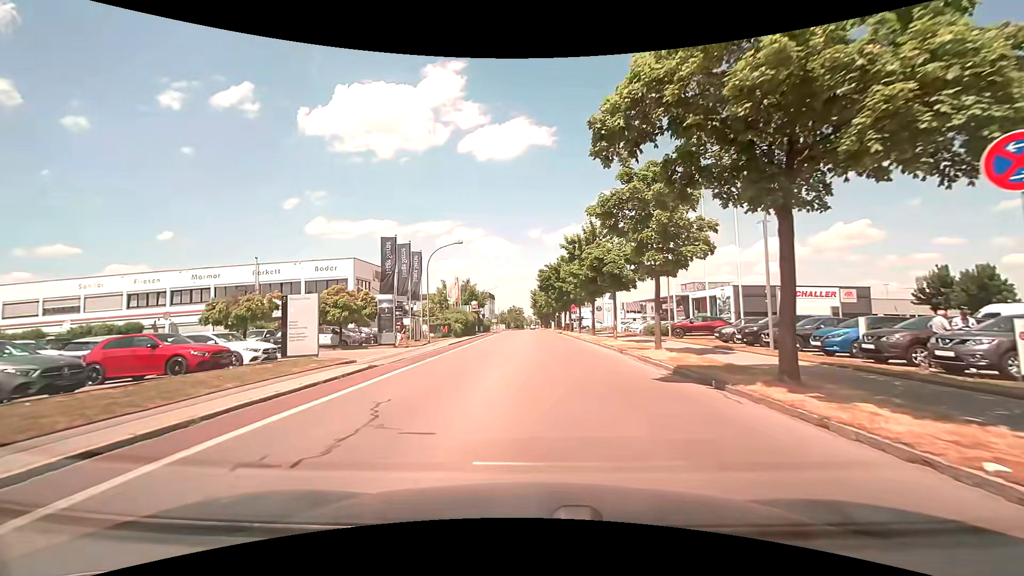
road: tertiary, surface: asphalt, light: Day
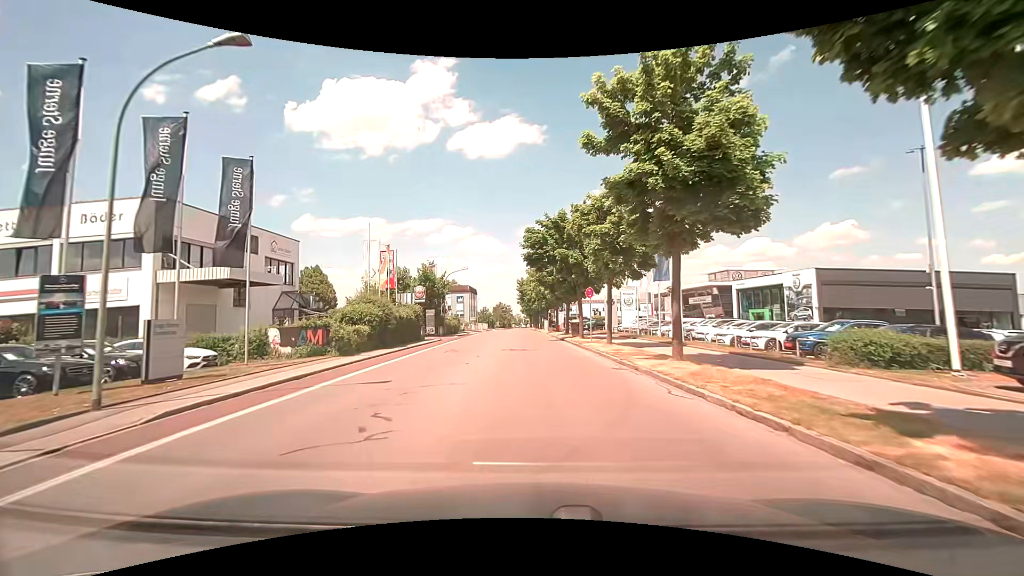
(+0.5, +26.0) m; +2°
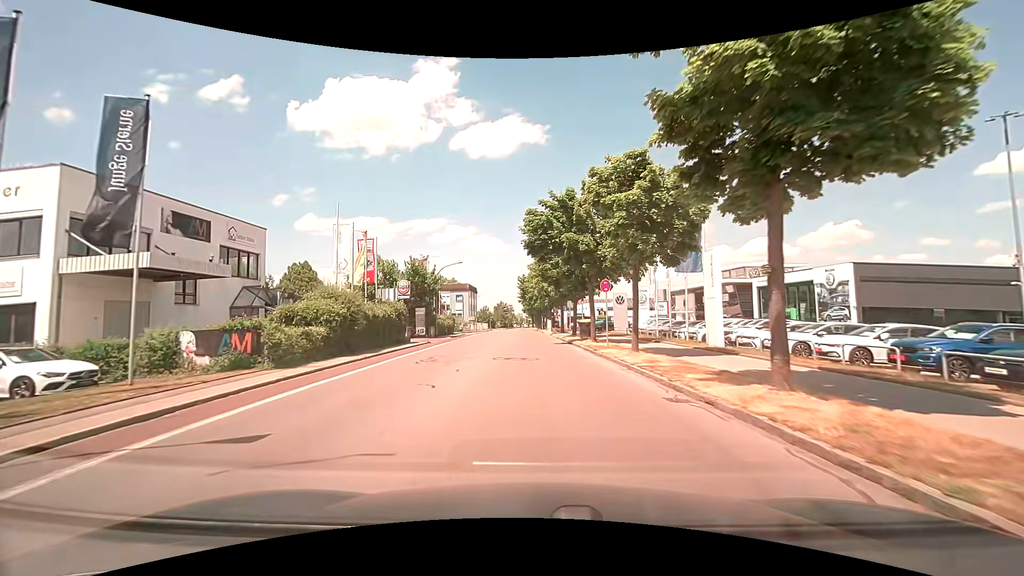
(-0.1, +5.6) m; -1°
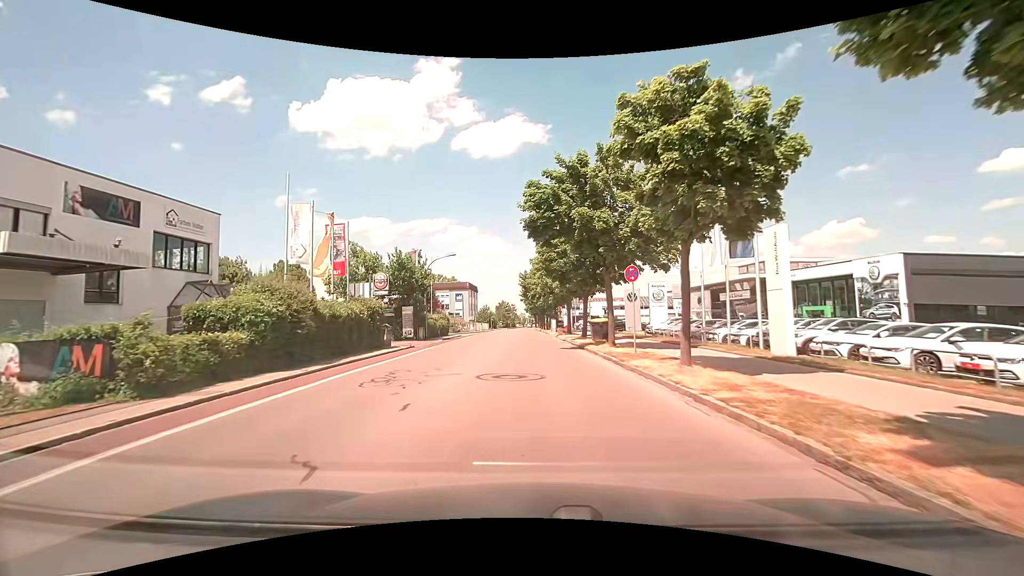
(0.0, +5.7) m; 0°
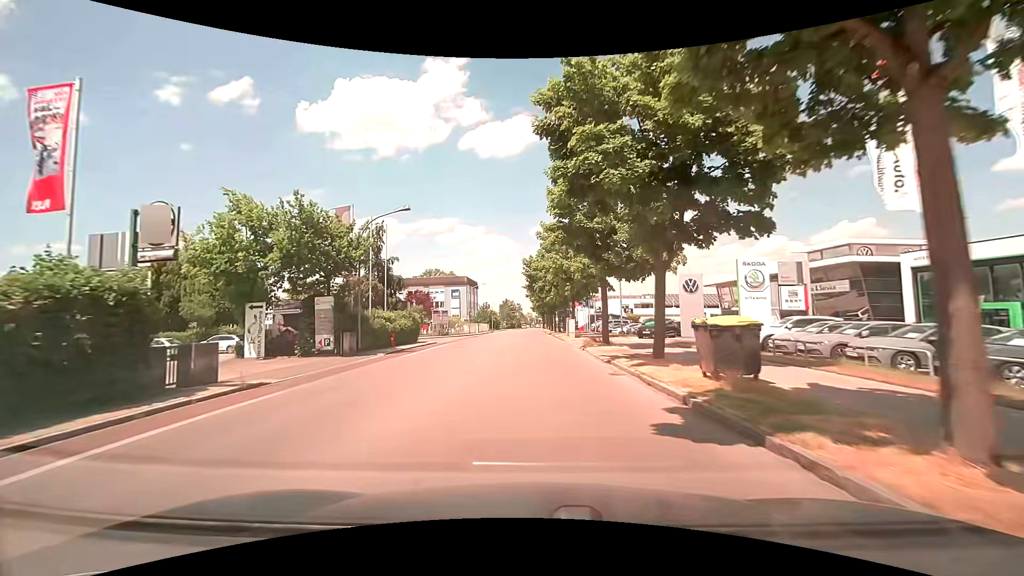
(-0.2, +17.8) m; 0°
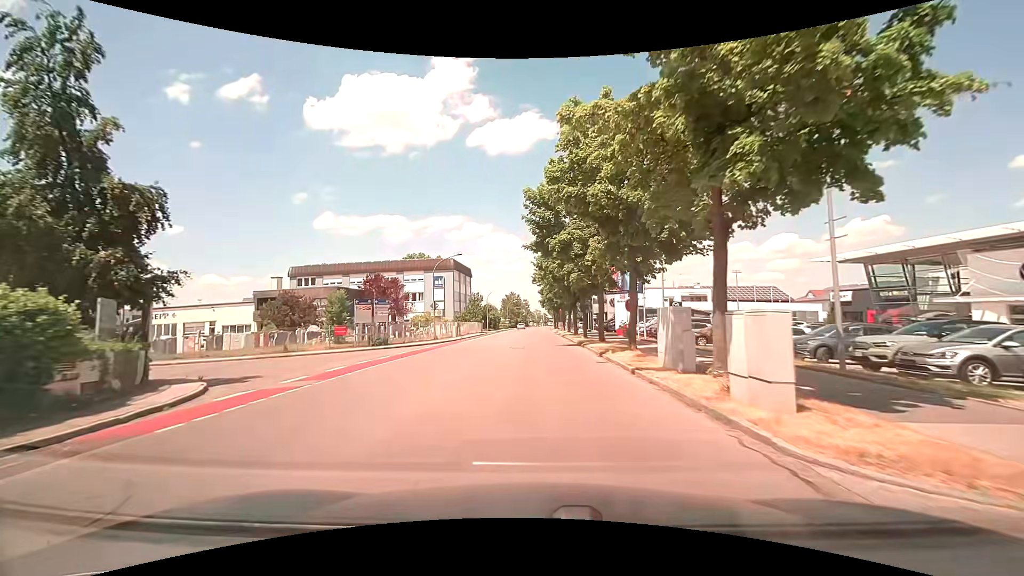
(-0.7, +30.3) m; -1°
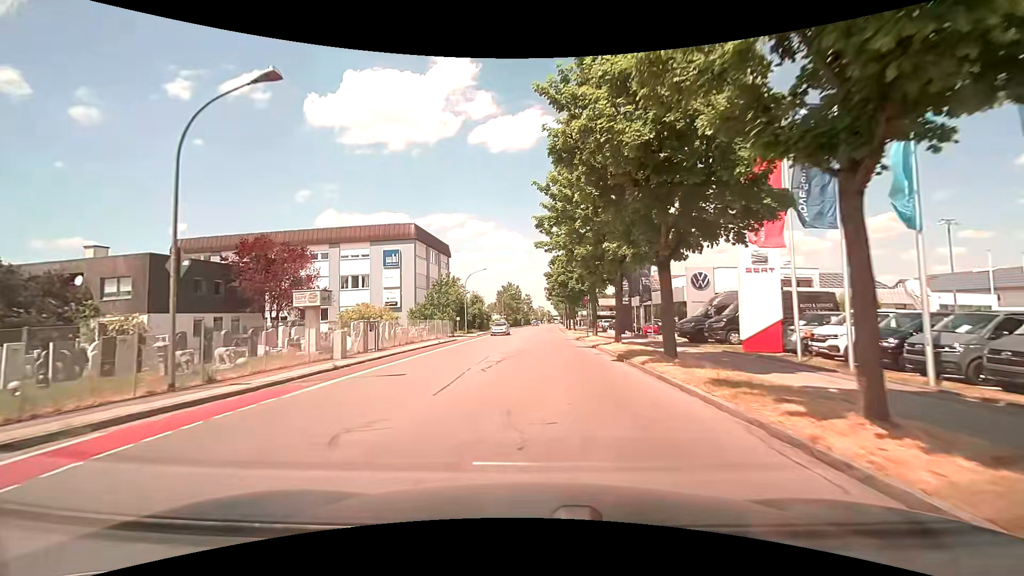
(-0.7, +30.7) m; -1°
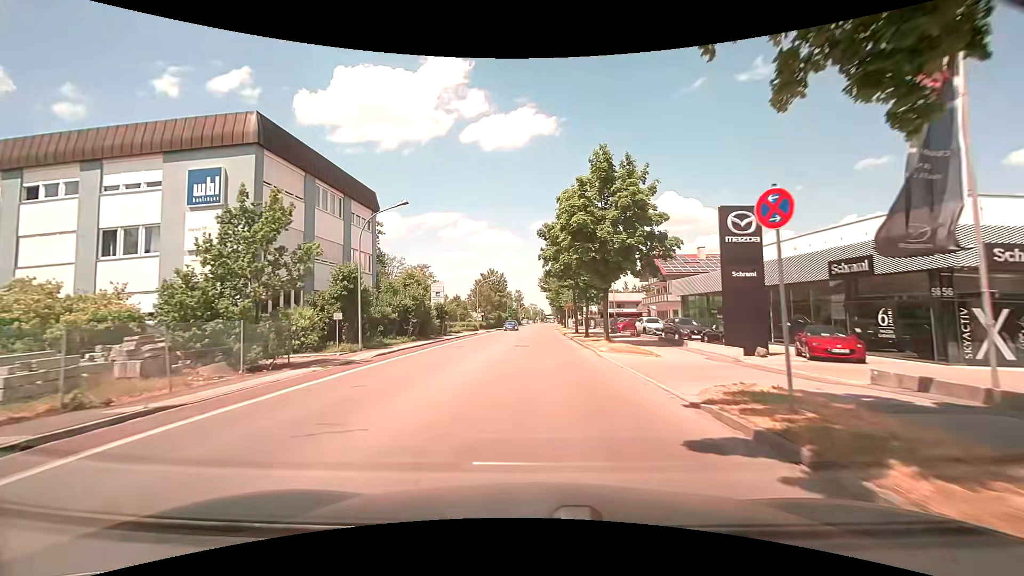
(+0.5, +31.5) m; +1°
(0, +10) (0, +20) (0, +30) (0, +40) (0, +50) (+1, +60) (+1, +70) (+1, +80) (+1, +90) (+2, +100) m
